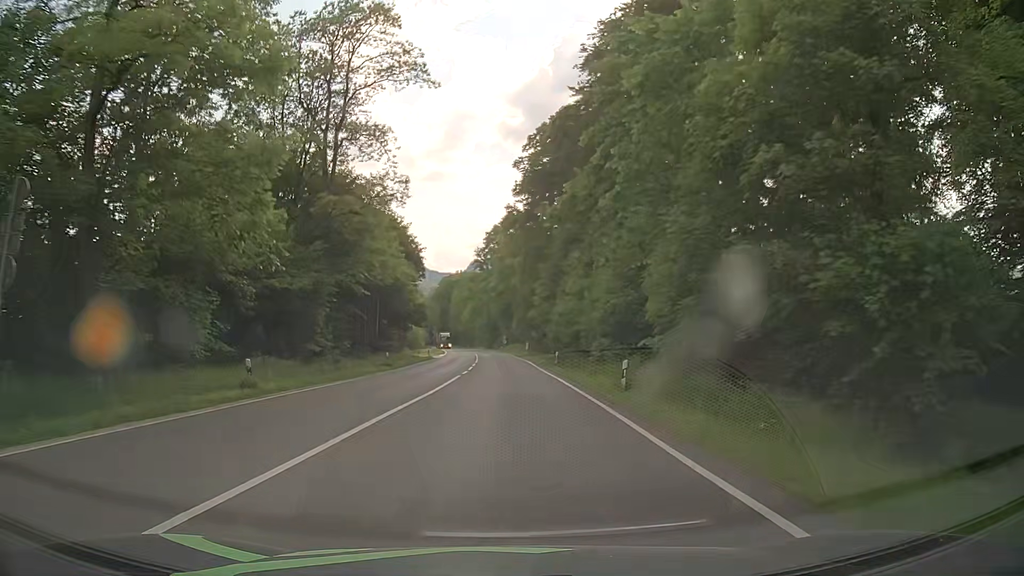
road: primary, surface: asphalt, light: Day
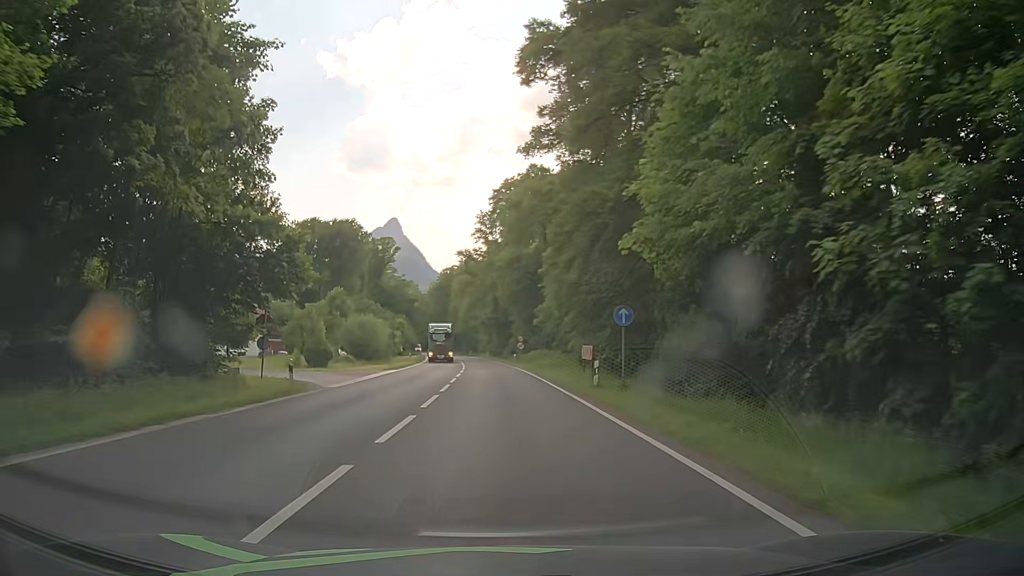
(-0.5, +45.7) m; -2°
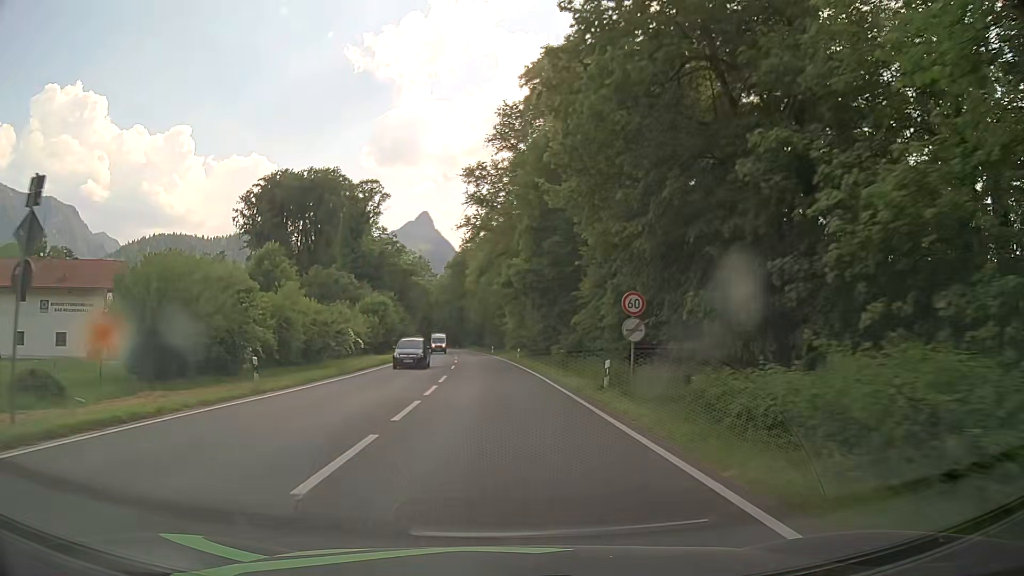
(-0.5, +45.7) m; -2°
